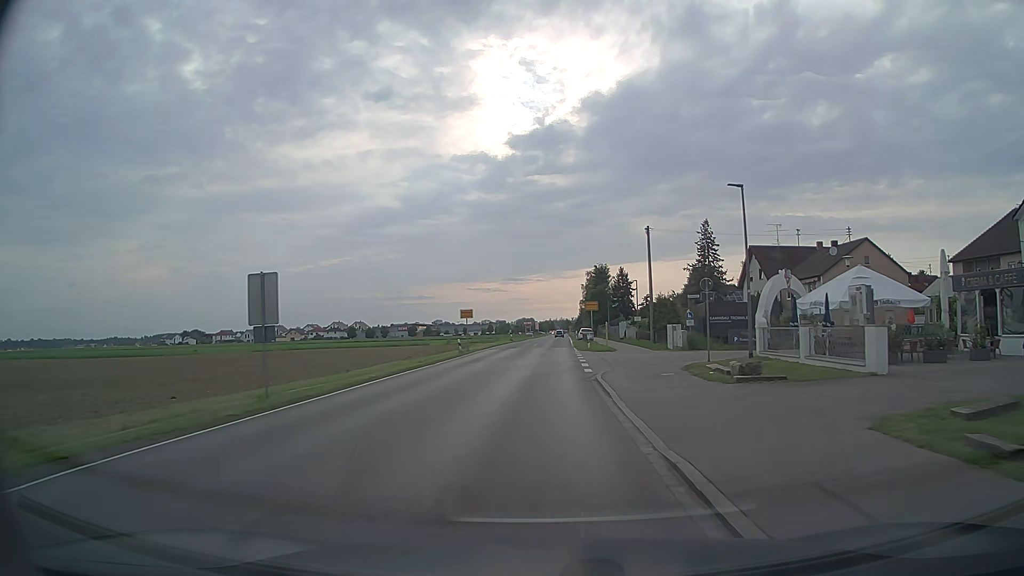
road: tertiary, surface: asphalt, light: Day
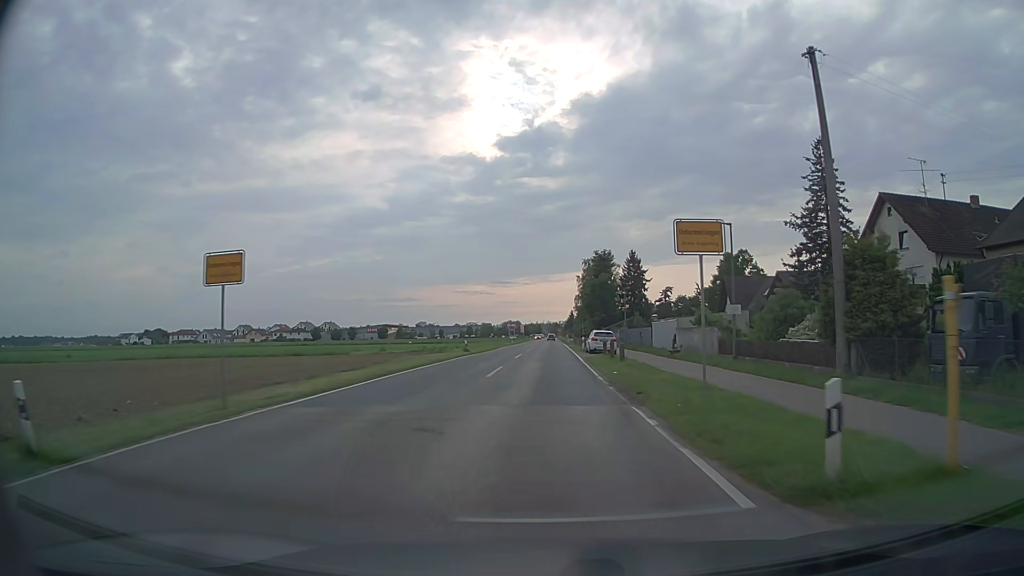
(+0.3, +38.4) m; +1°
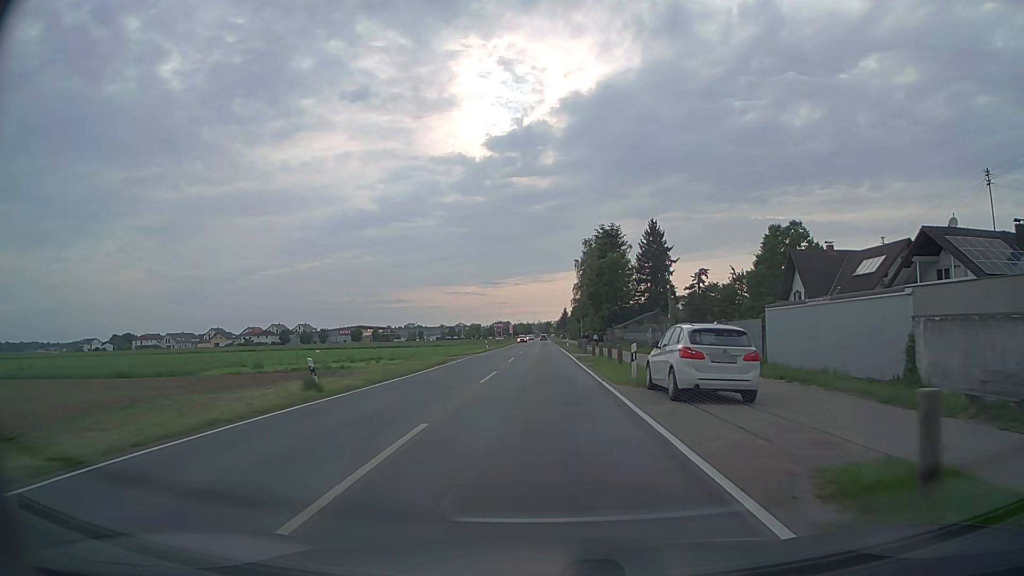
(+0.2, +31.0) m; +1°
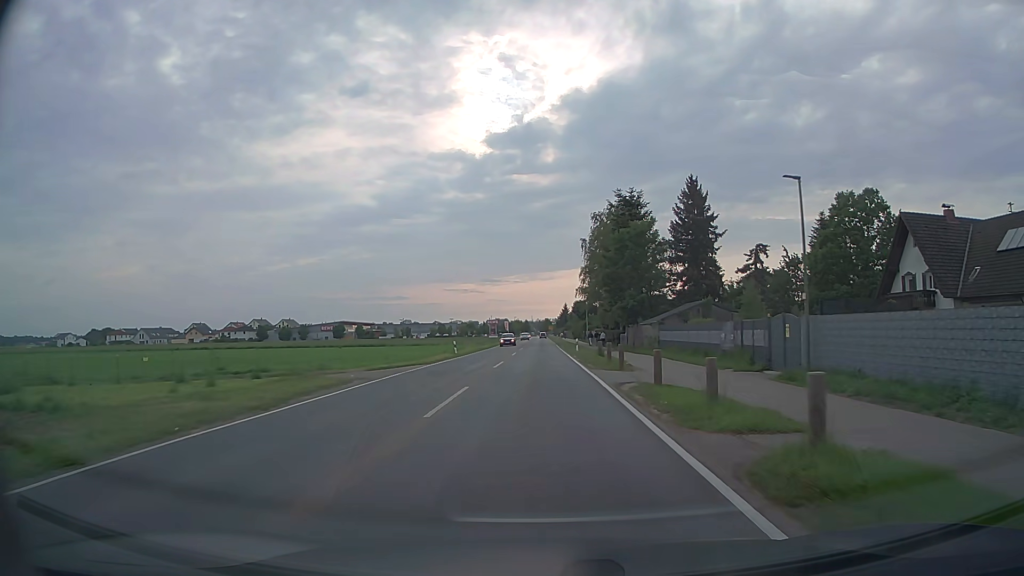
(0.0, +23.5) m; 0°
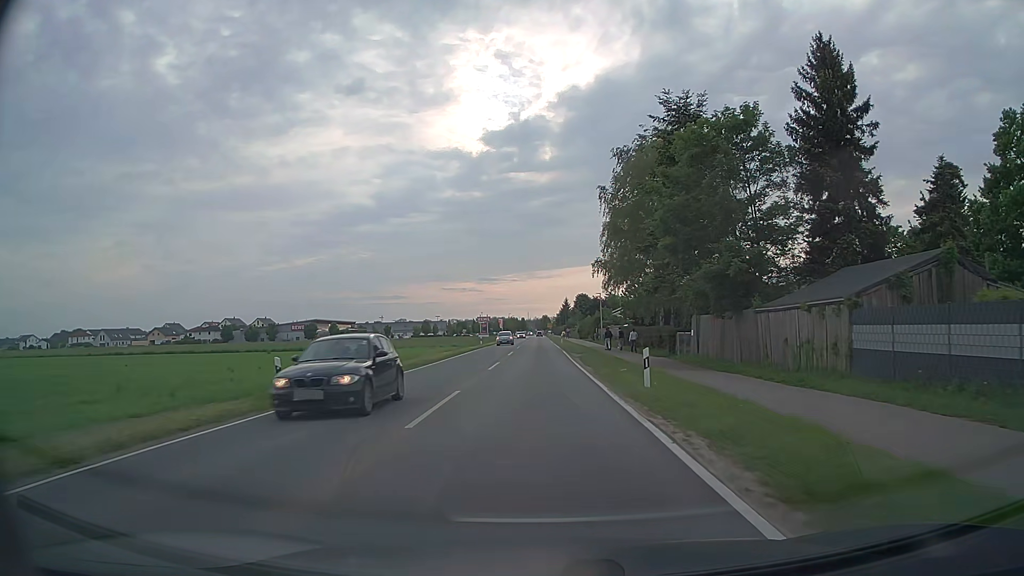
(-0.2, +31.4) m; 0°
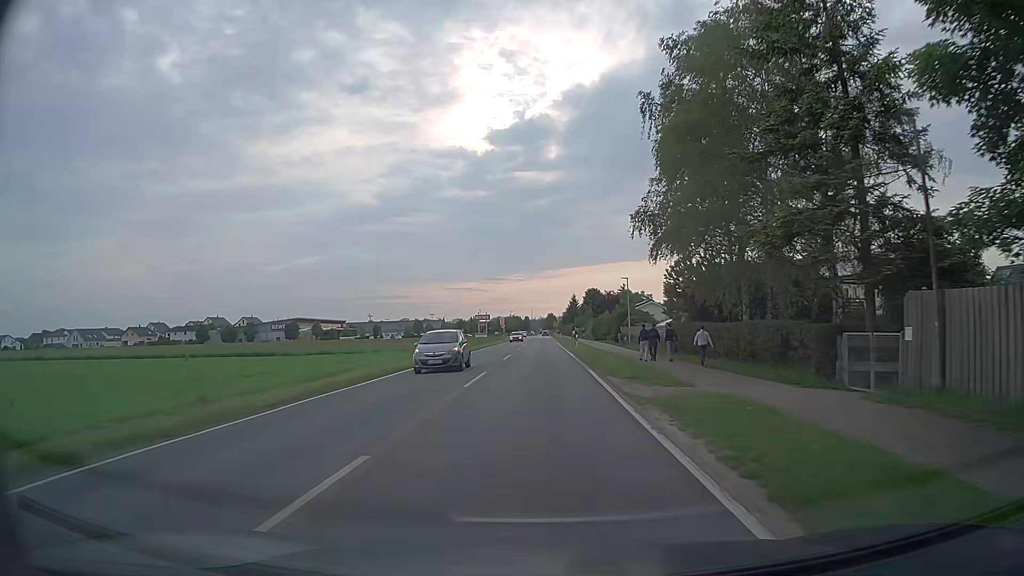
(0.0, +23.2) m; 0°
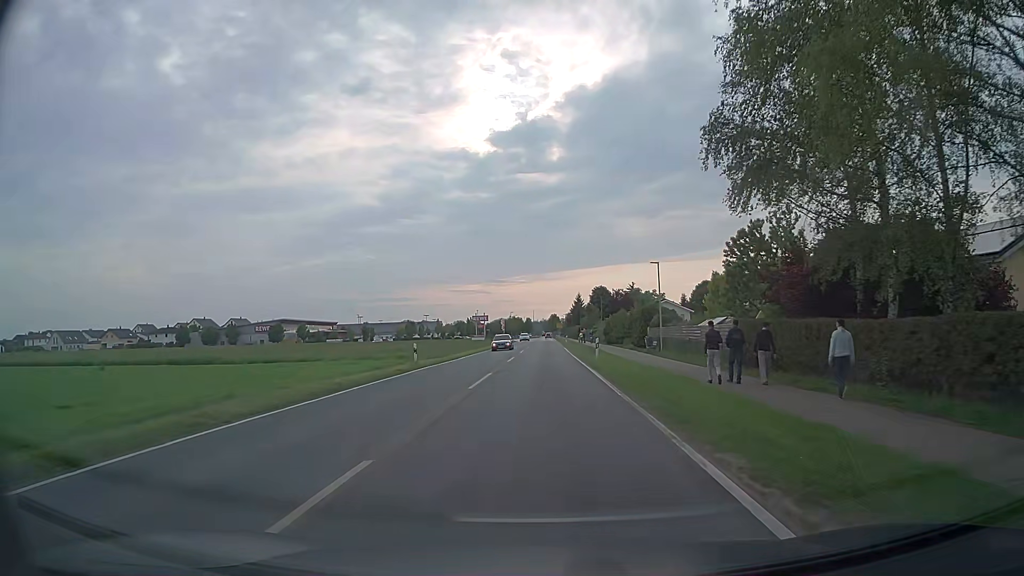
(-0.1, +15.3) m; 0°
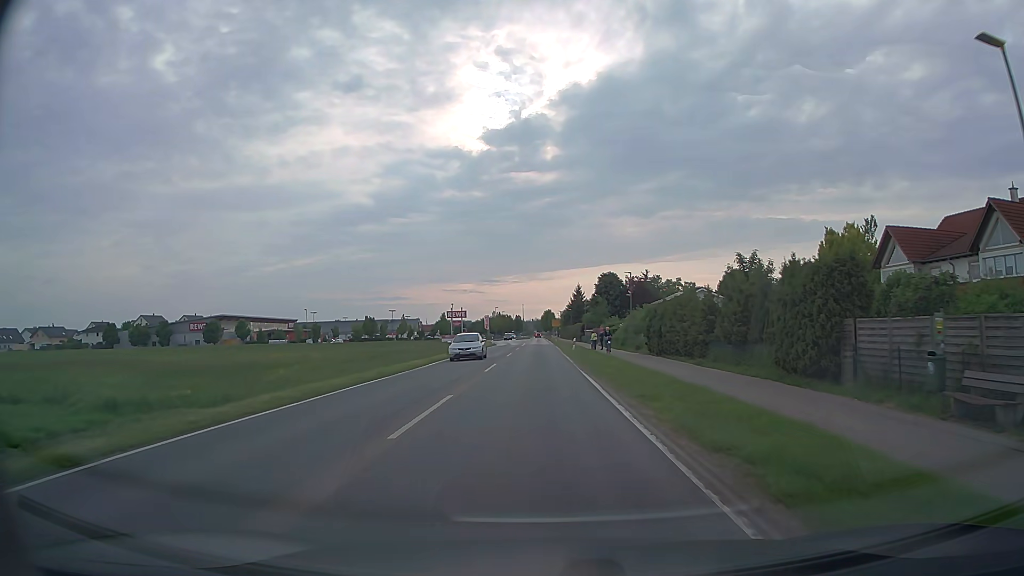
(+0.2, +37.6) m; +1°
(0, +10) (0, +20) (0, +30) (0, +40) (-1, +50) (-1, +60) (-1, +70) (-1, +80) (-1, +90) (-1, +100) m
